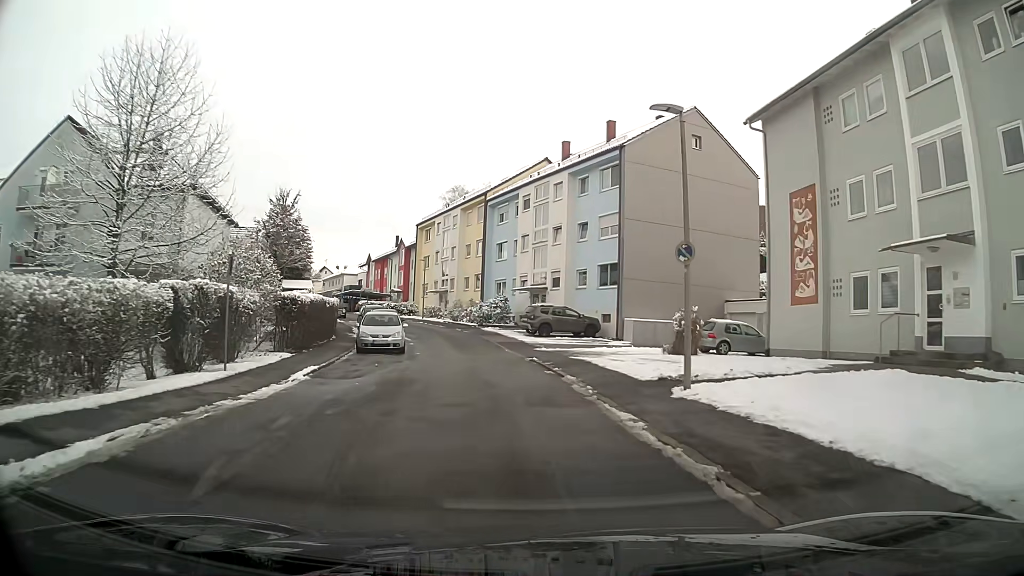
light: Day
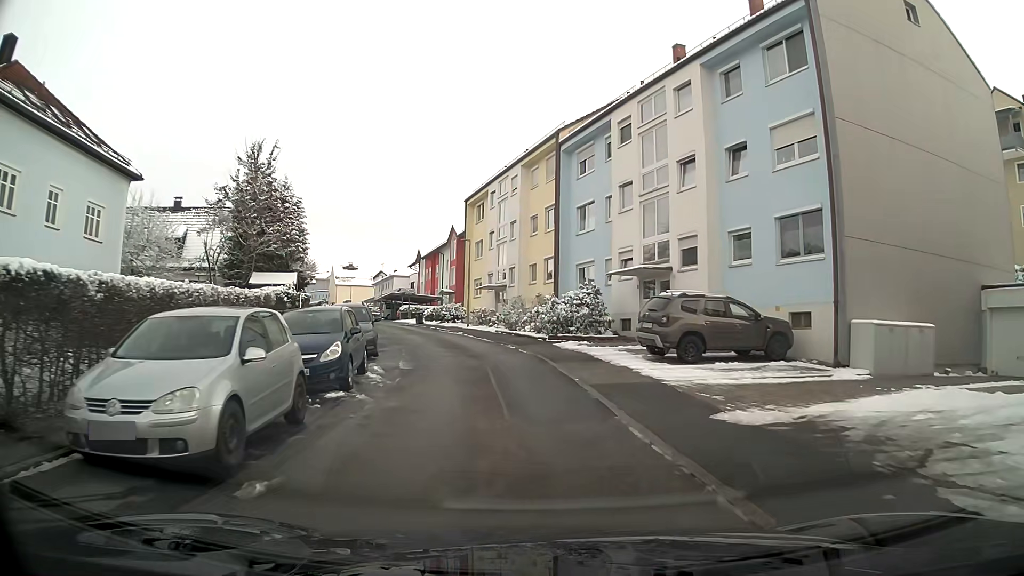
(-1.2, +18.9) m; -7°
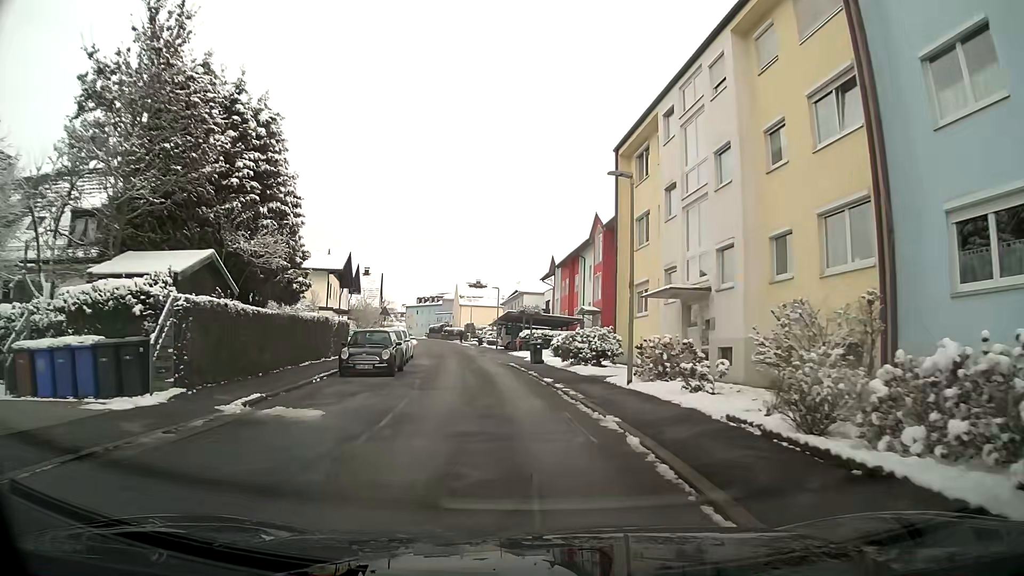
(-2.4, +22.3) m; -14°
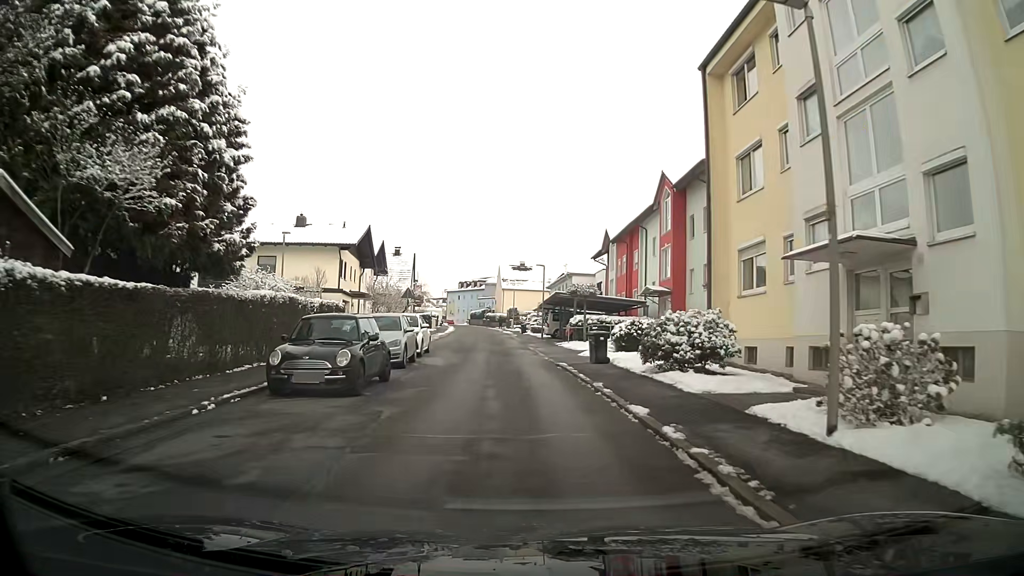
(-0.3, +8.7) m; -3°
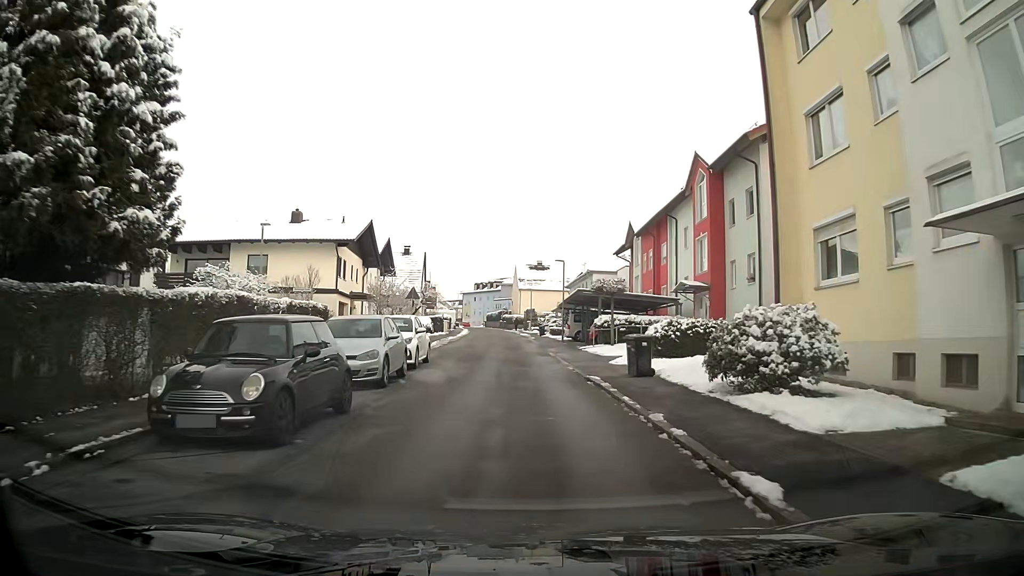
(0.0, +4.5) m; -1°
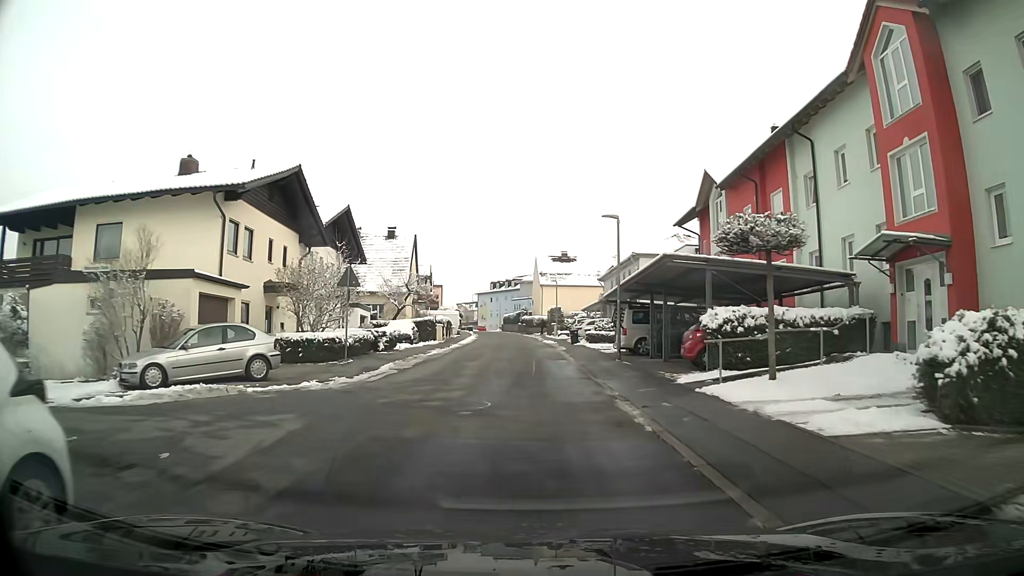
(-0.3, +18.2) m; -1°
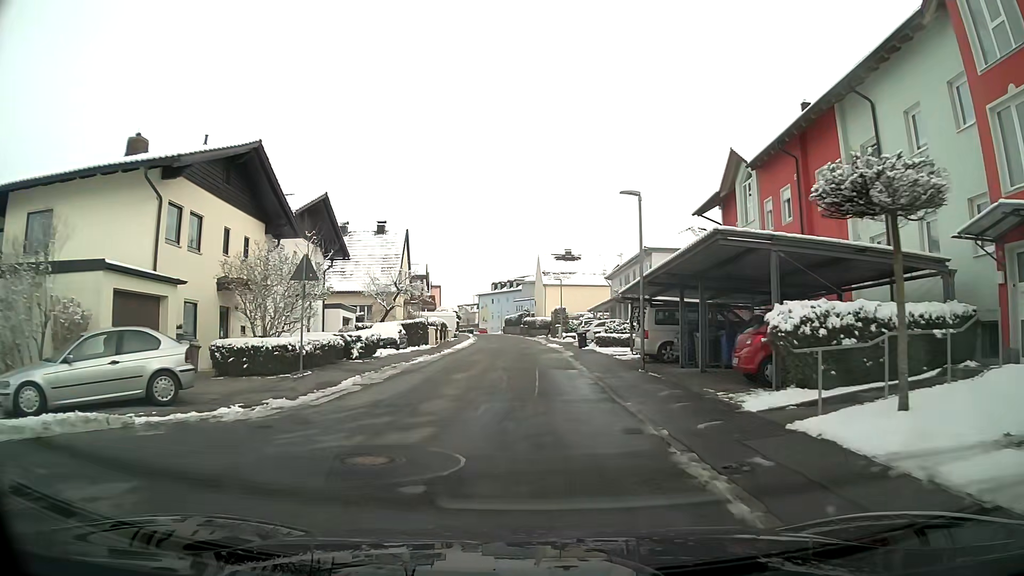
(0.0, +4.7) m; 0°
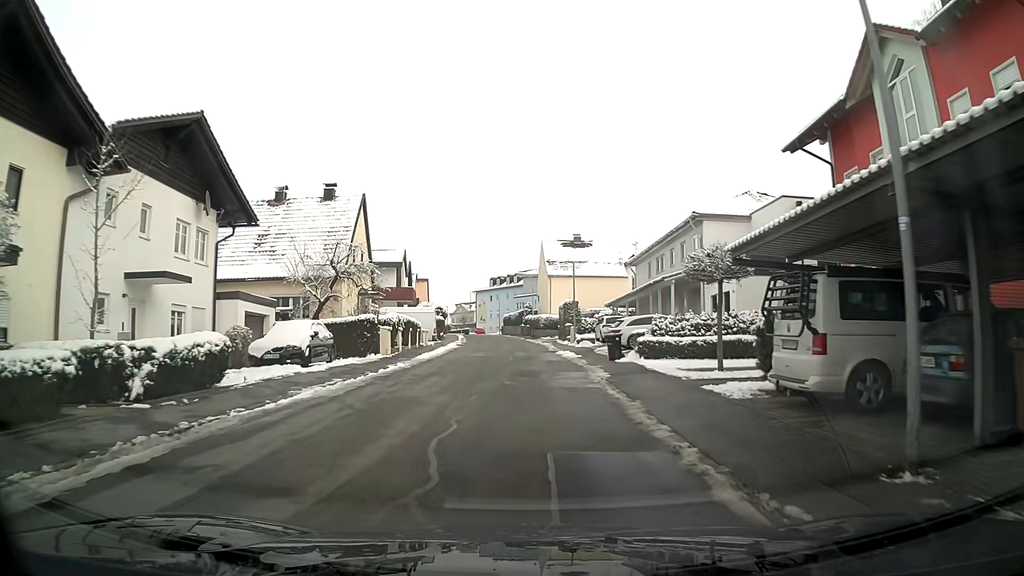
(-0.1, +14.1) m; 0°
(0, +10) (0, +20) (-1, +30) (-1, +40) (-2, +50) (-2, +60) (-4, +70) (-5, +80) (-7, +90) (-9, +99) m
